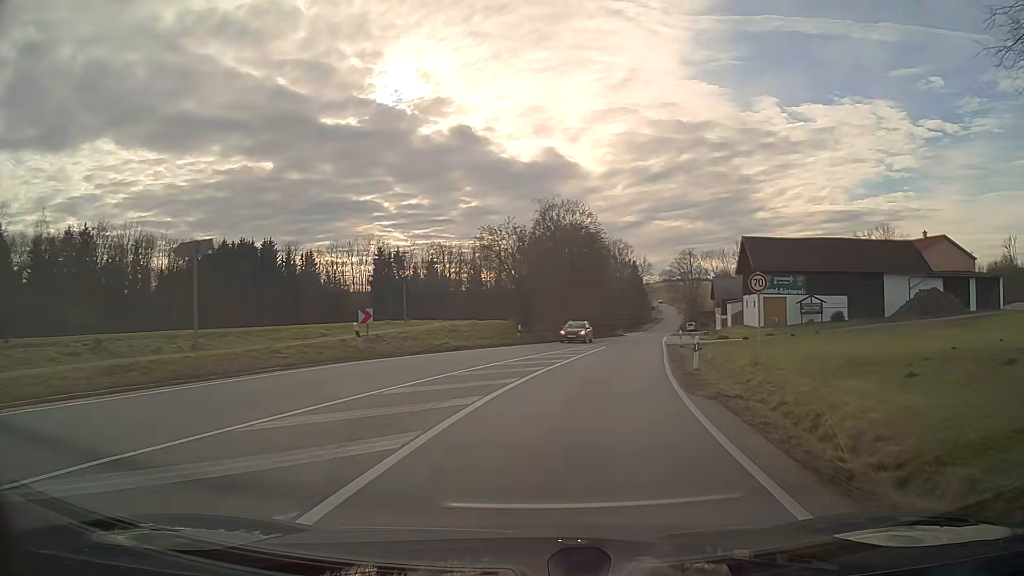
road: secondary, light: Day
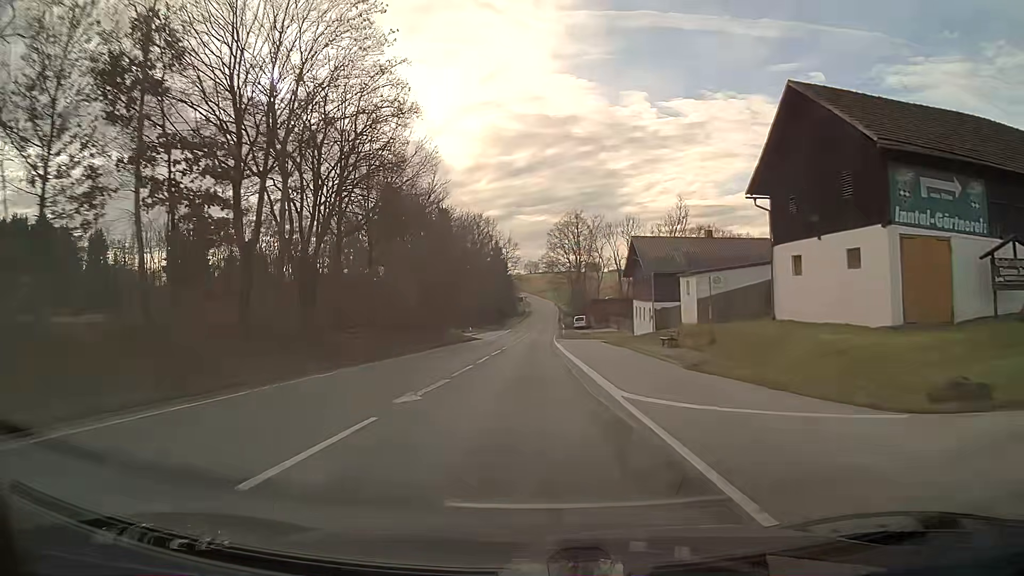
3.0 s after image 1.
(+5.8, +44.3) m; +9°
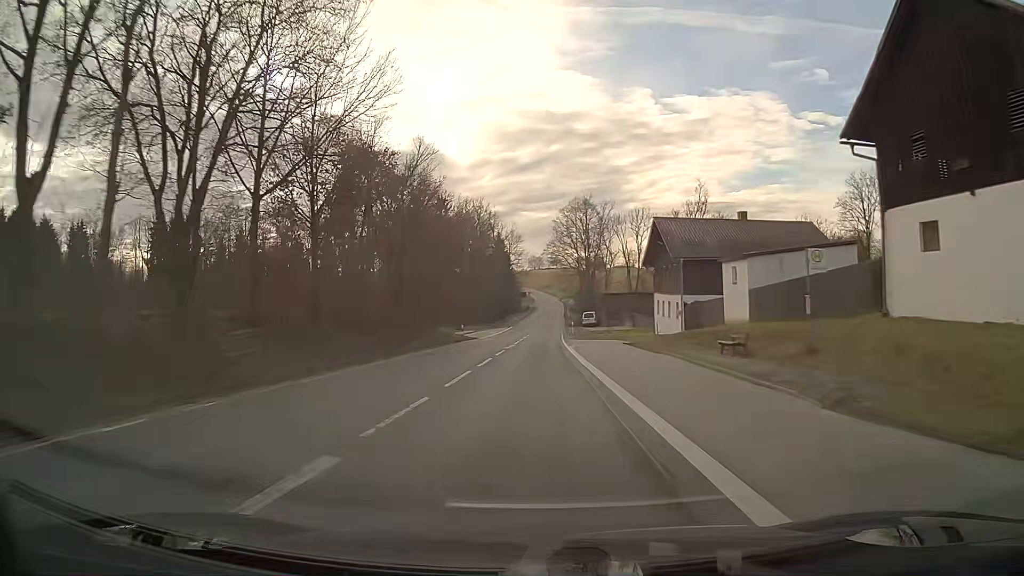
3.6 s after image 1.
(0.0, +9.4) m; 0°
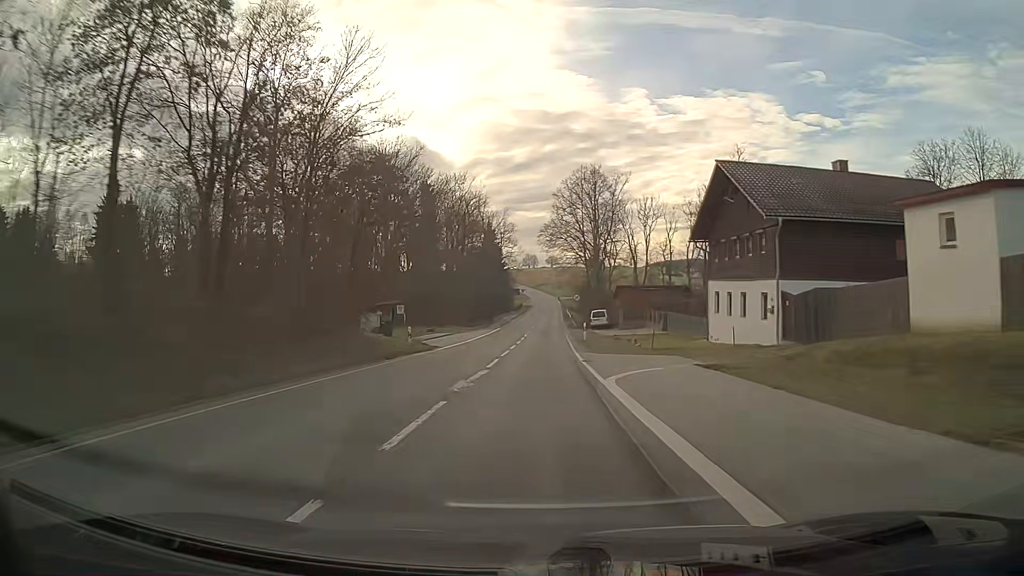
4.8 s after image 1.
(+0.1, +18.9) m; +1°
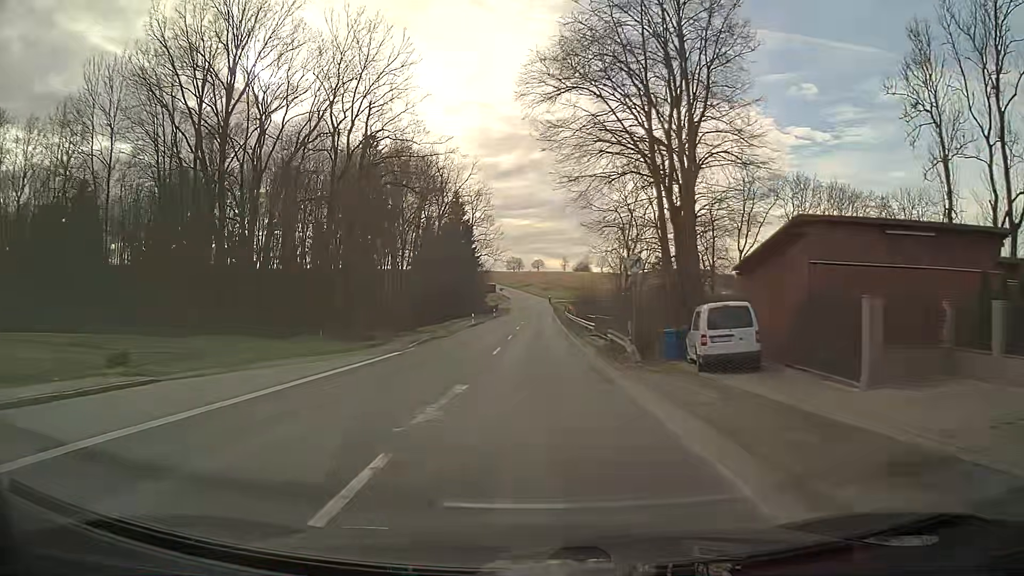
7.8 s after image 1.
(+0.8, +46.6) m; +1°
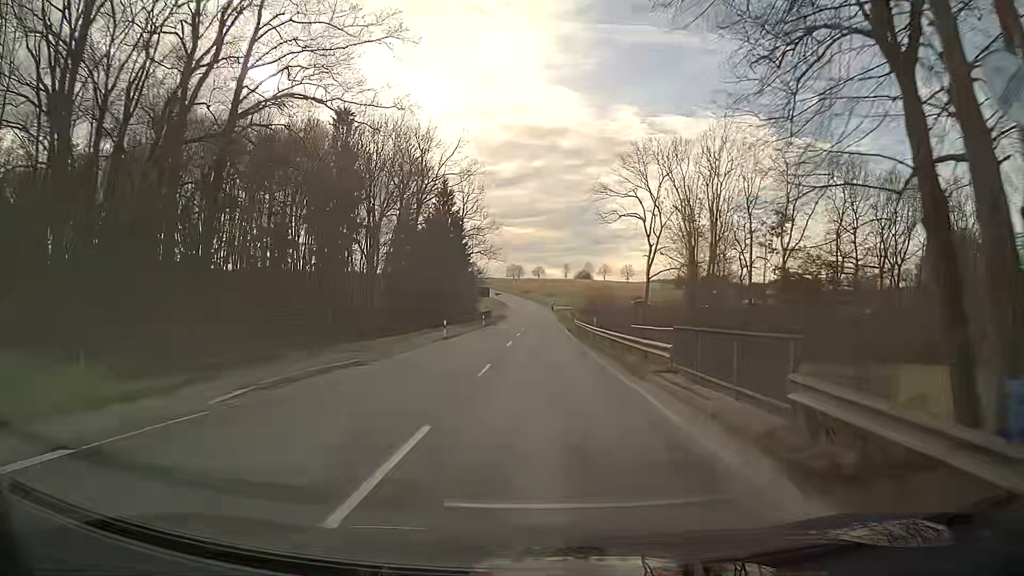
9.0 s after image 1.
(0.0, +18.3) m; 0°
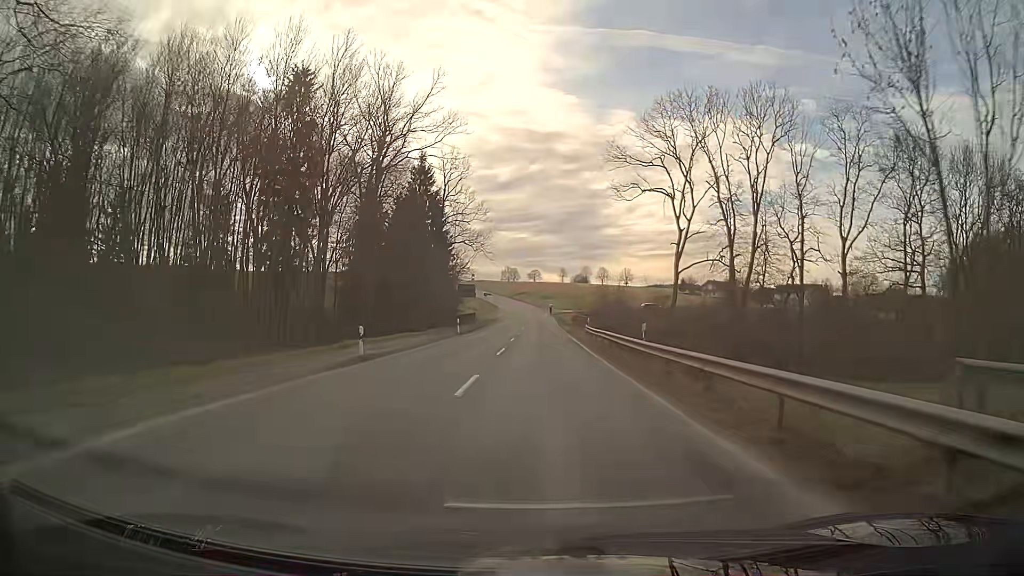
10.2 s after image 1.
(+0.1, +18.5) m; 0°
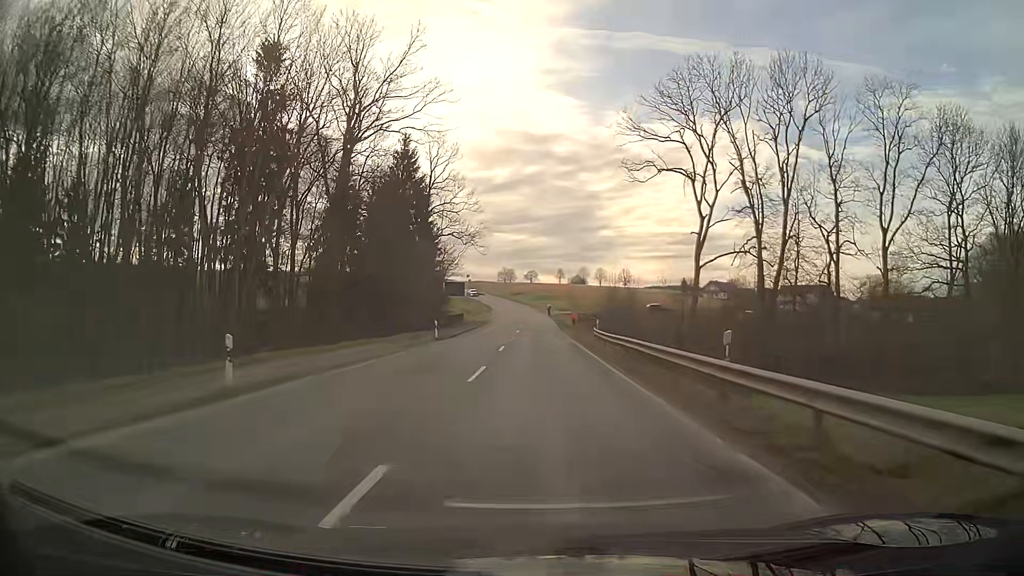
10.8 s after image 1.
(0.0, +9.3) m; 0°
